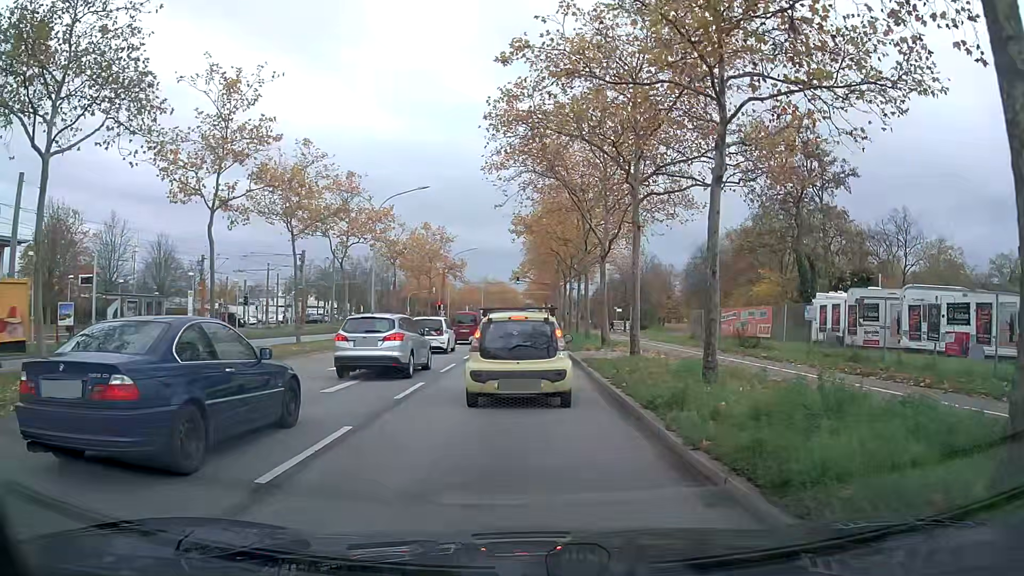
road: primary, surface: asphalt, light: Day
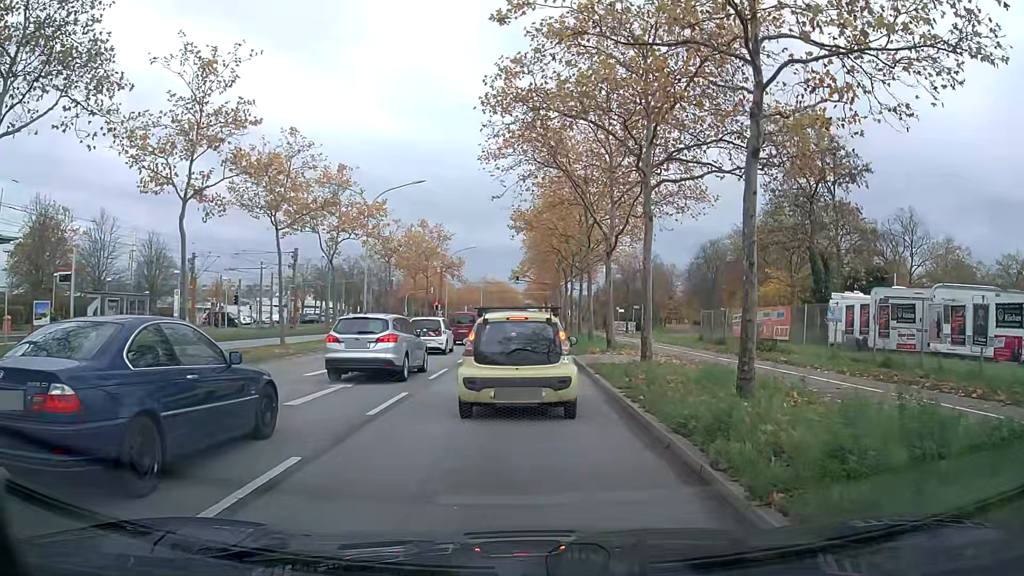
(0.0, +1.9) m; 0°
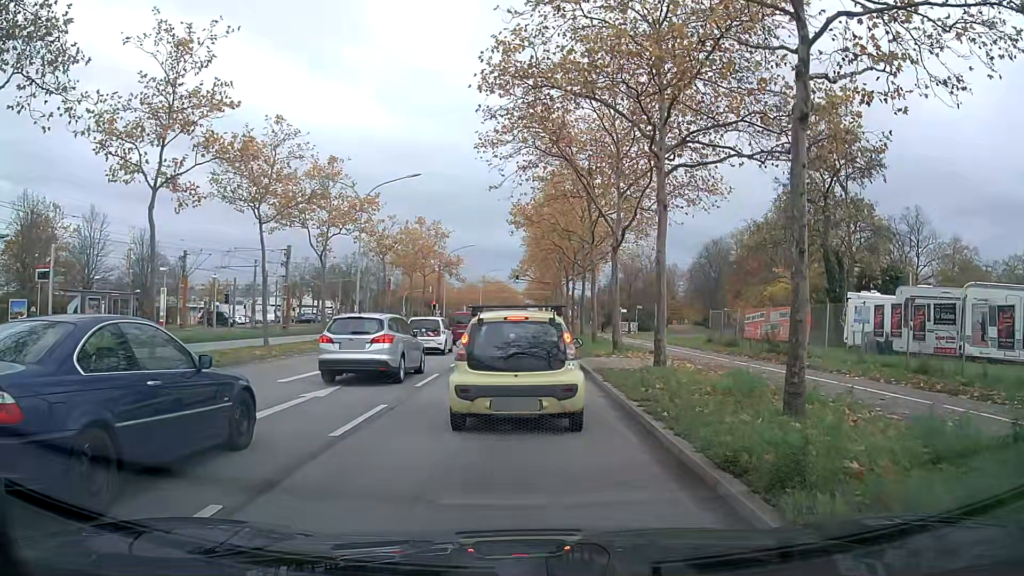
(0.0, +1.8) m; 0°
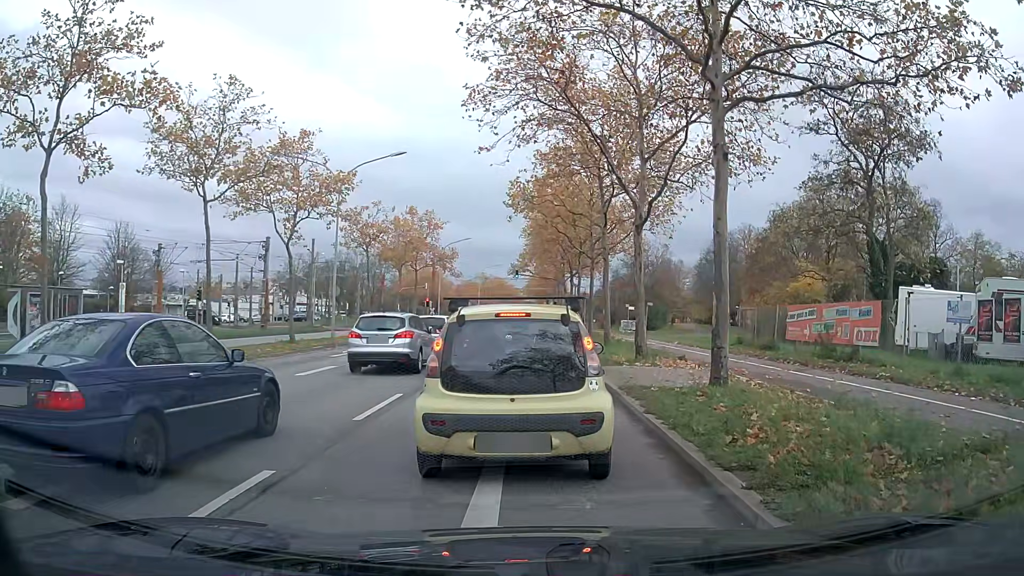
(0.0, +4.7) m; 0°
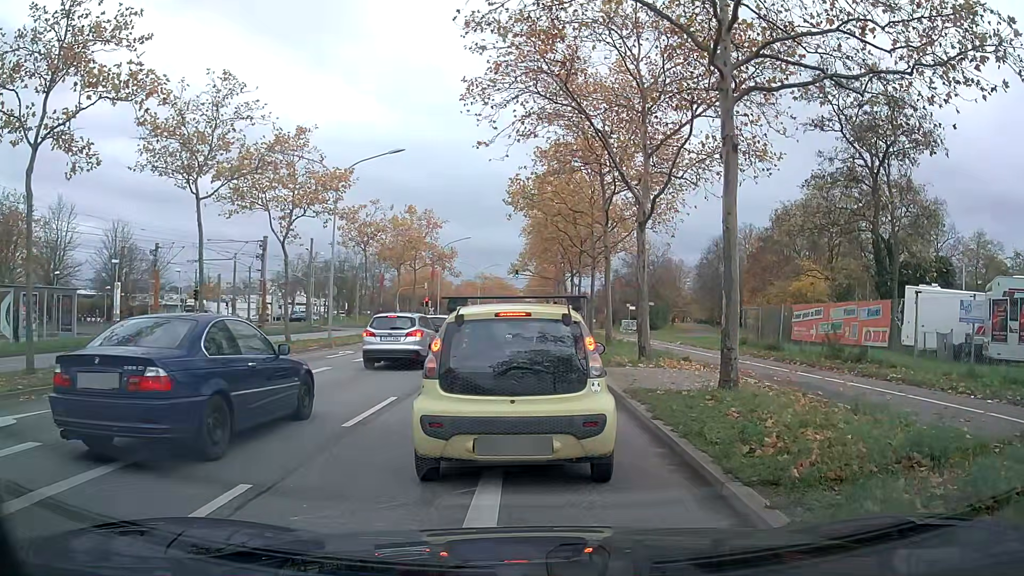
(0.0, +0.5) m; 0°
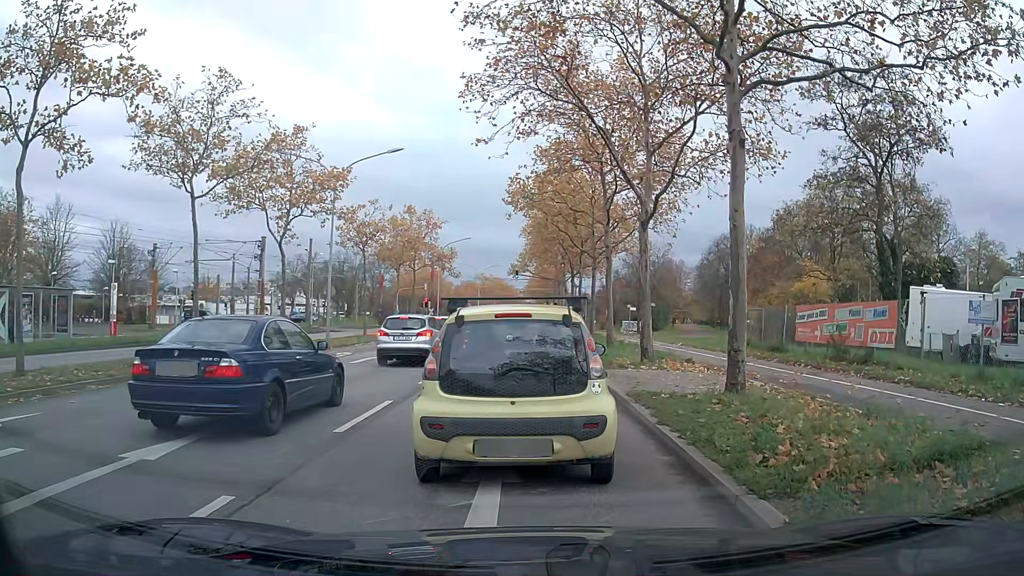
(0.0, +0.4) m; 0°
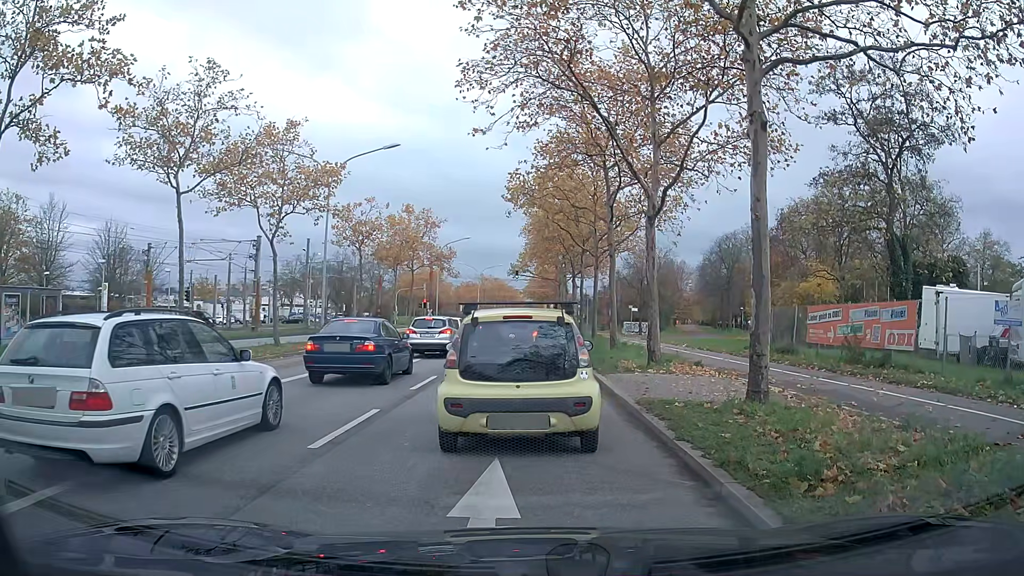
(0.0, +1.0) m; 0°
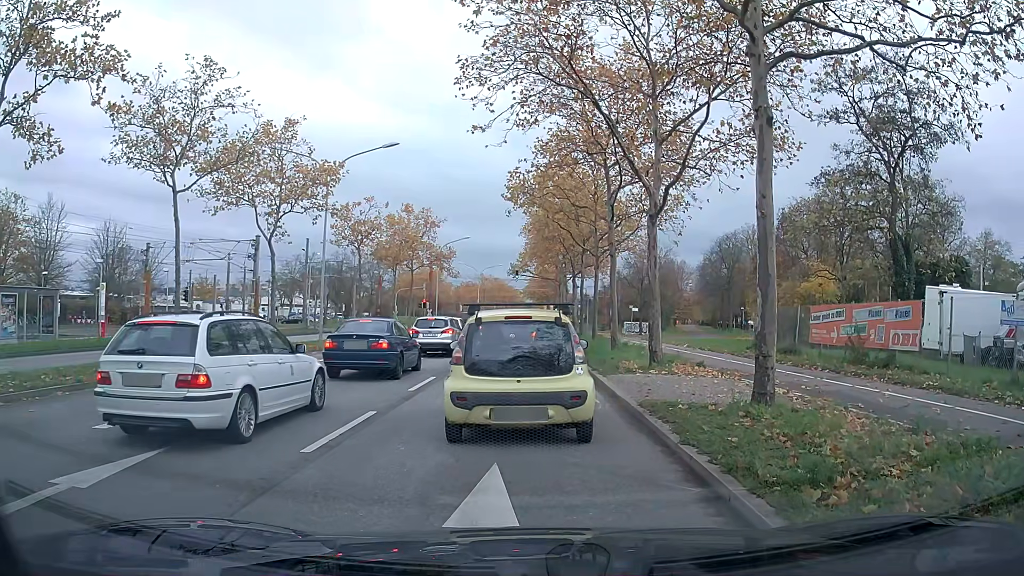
(0.0, +0.2) m; 0°
